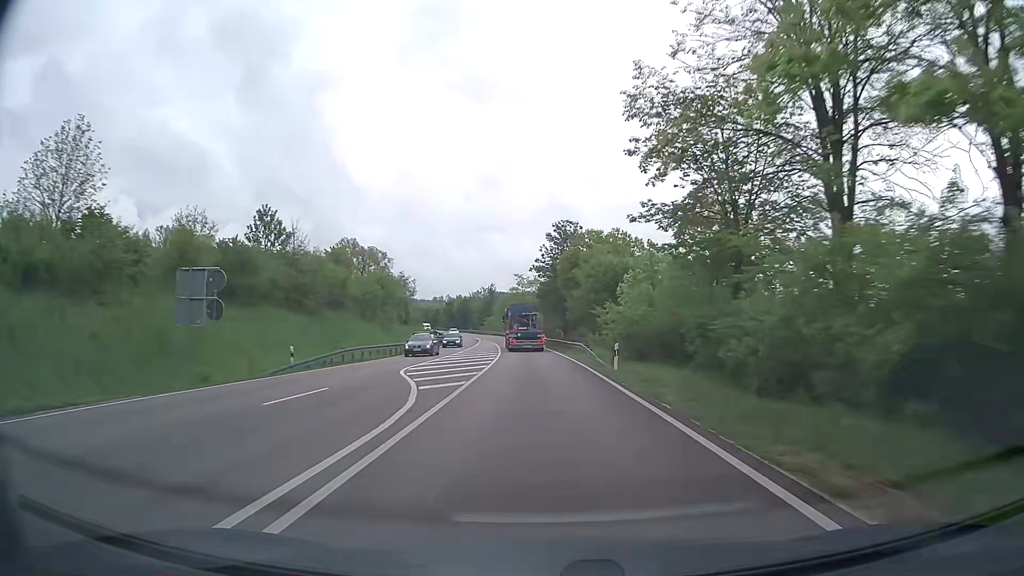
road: trunk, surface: asphalt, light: Day
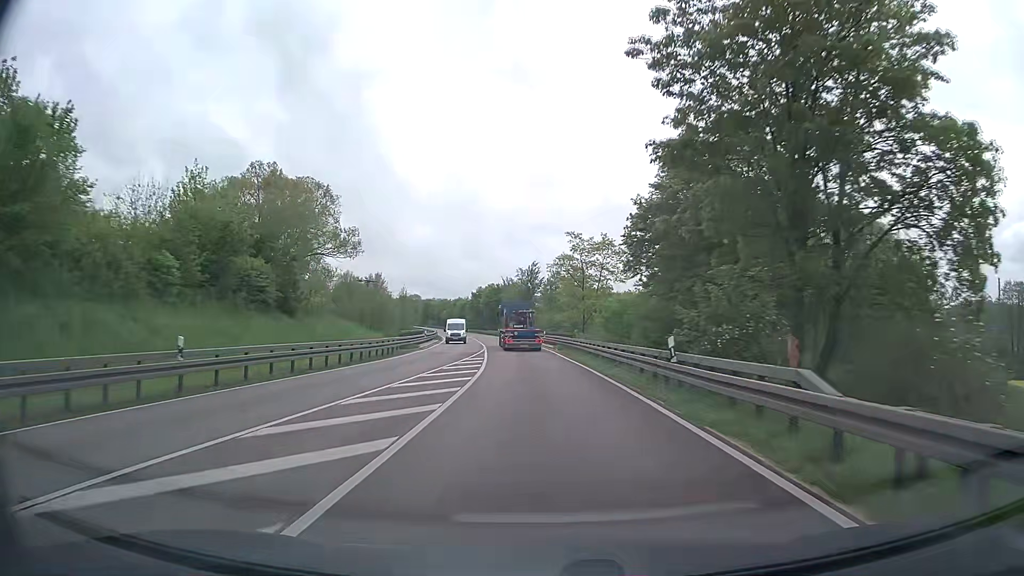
(-2.3, +62.5) m; -4°
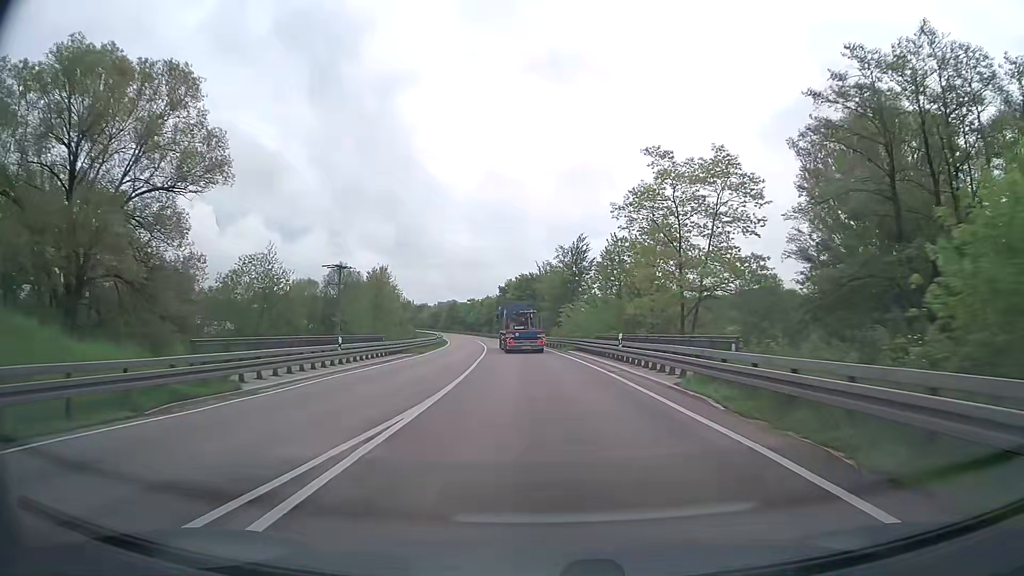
(-1.2, +37.8) m; -3°
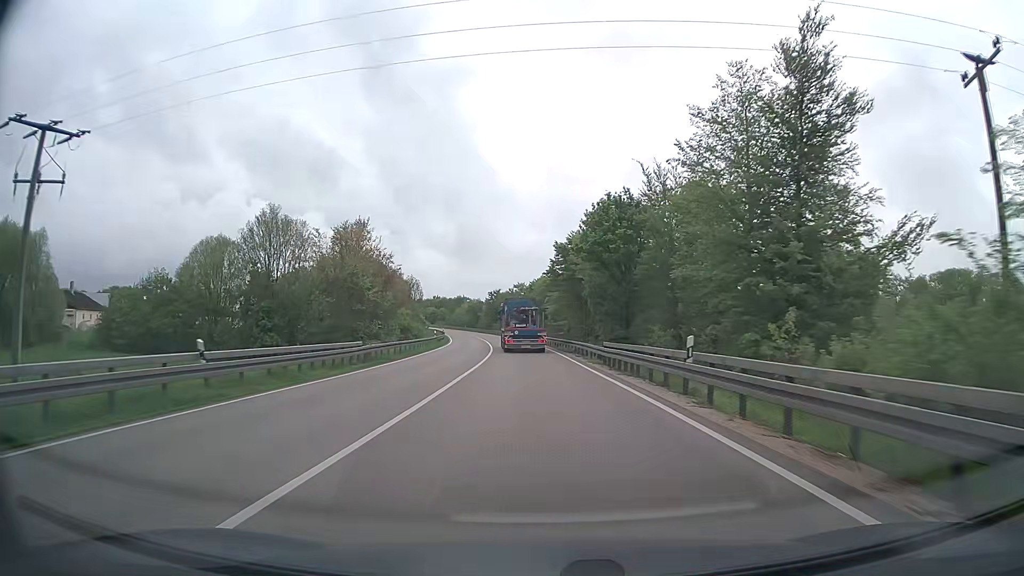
(-3.3, +62.7) m; -6°
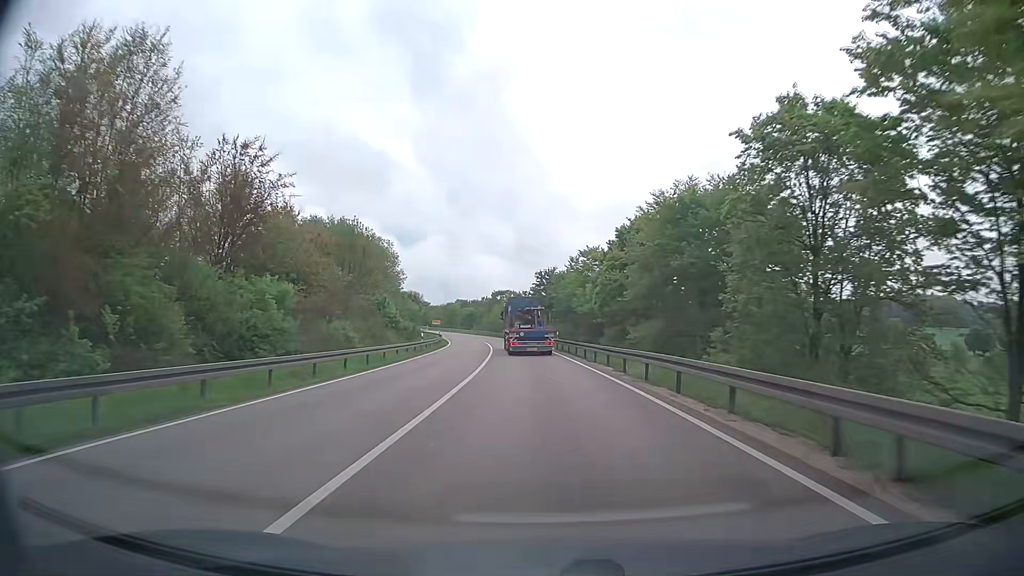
(-2.9, +62.3) m; -5°
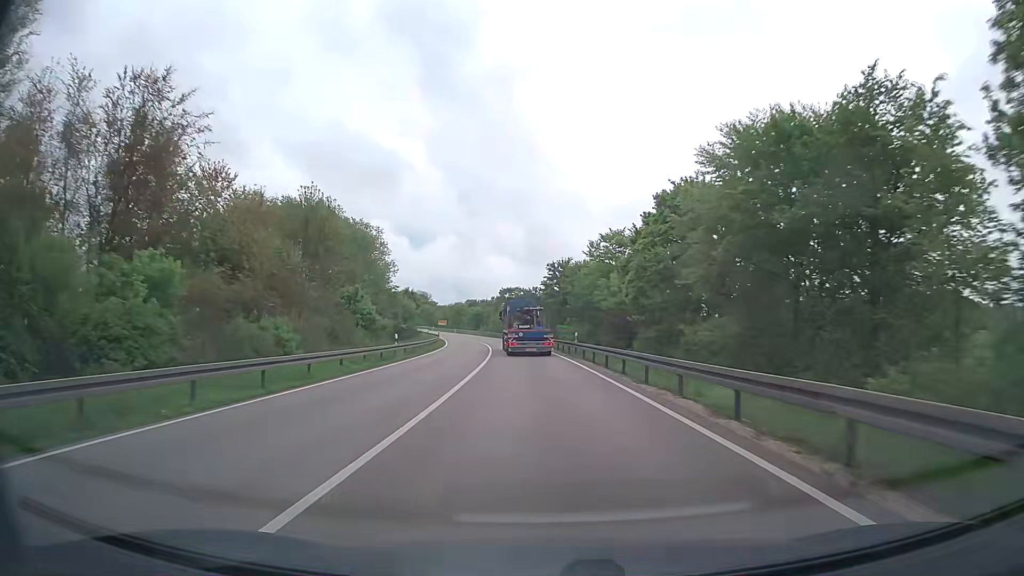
(-0.2, +12.4) m; -1°
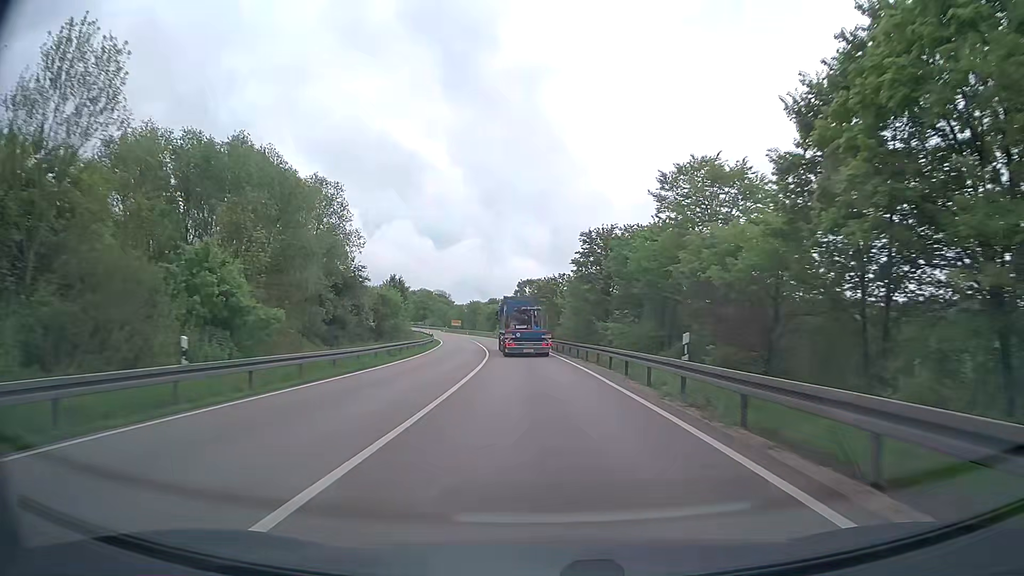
(-0.5, +24.9) m; -2°
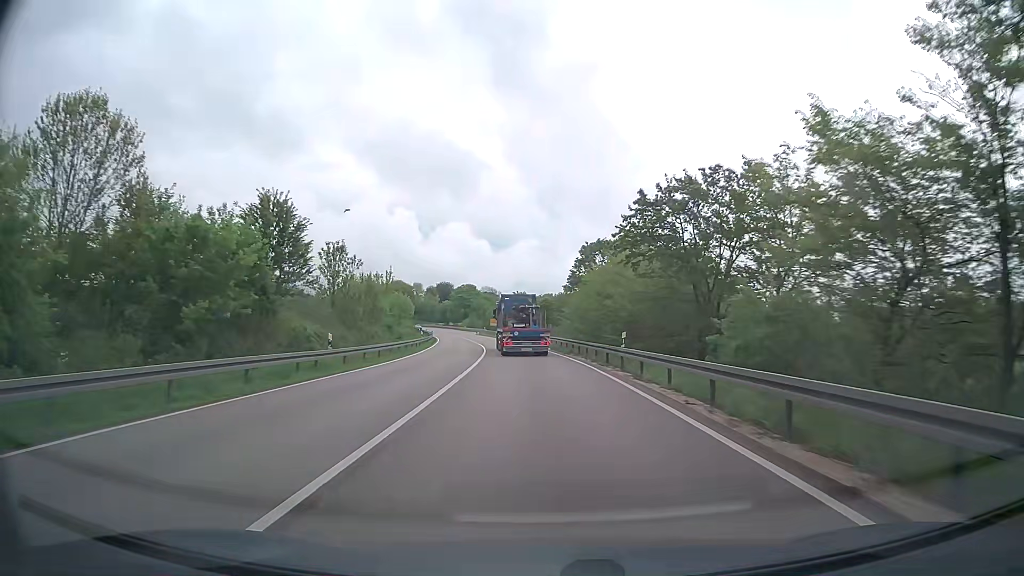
(-2.2, +48.7) m; -5°
(0, +10) (0, +20) (-1, +30) (-1, +40) (-2, +50) (-3, +60) (-5, +70) (-6, +80) (-7, +90) (-9, +99) m
